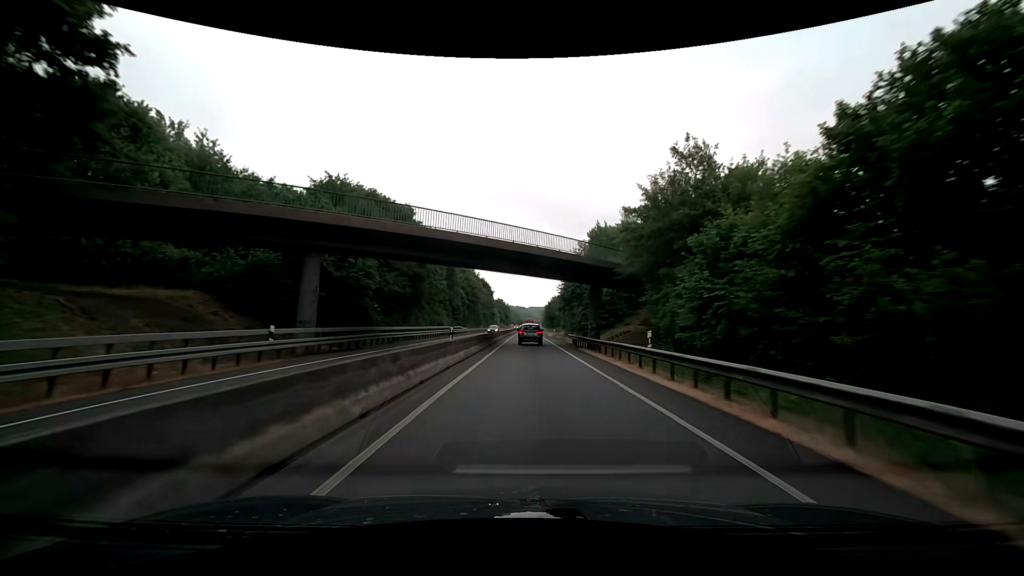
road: trunk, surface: asphalt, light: Day
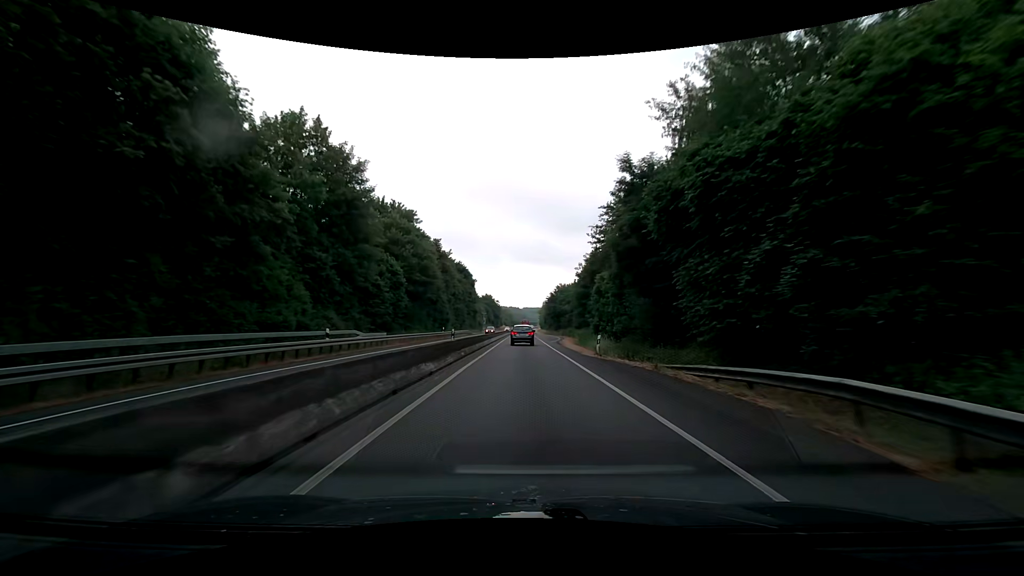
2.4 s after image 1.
(+0.3, +45.6) m; +1°
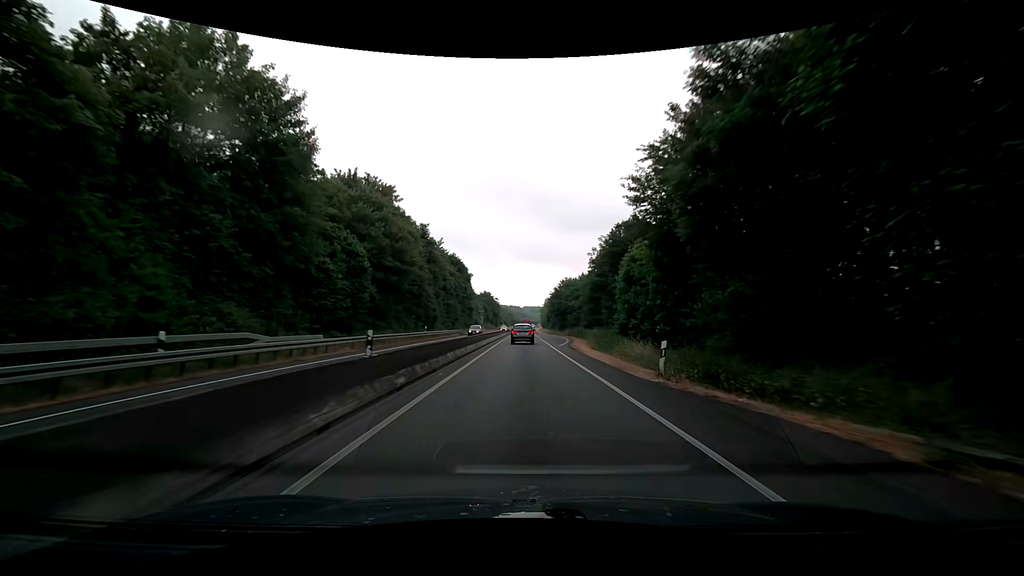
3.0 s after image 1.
(0.0, +11.6) m; 0°
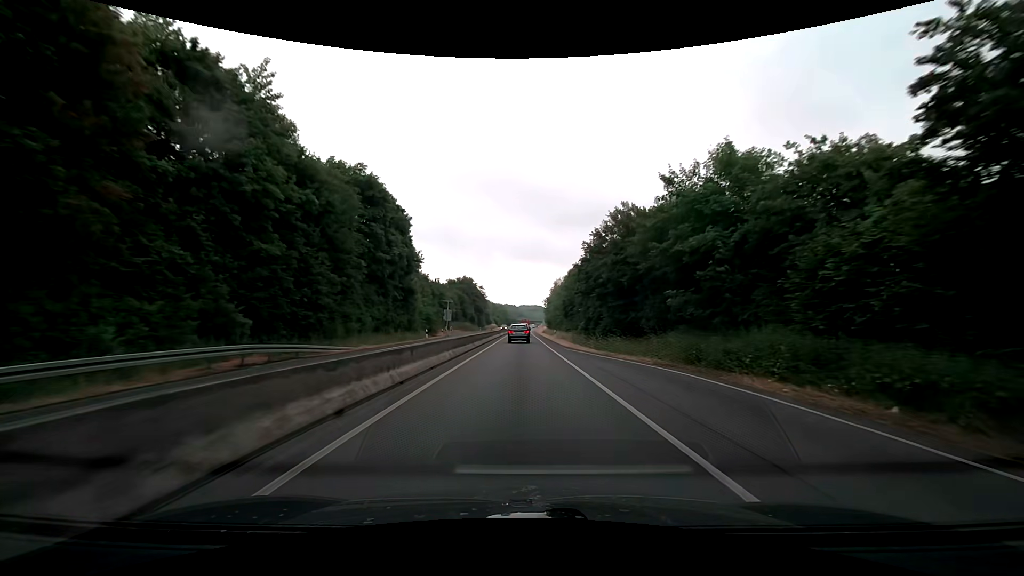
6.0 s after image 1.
(+0.4, +59.4) m; +1°
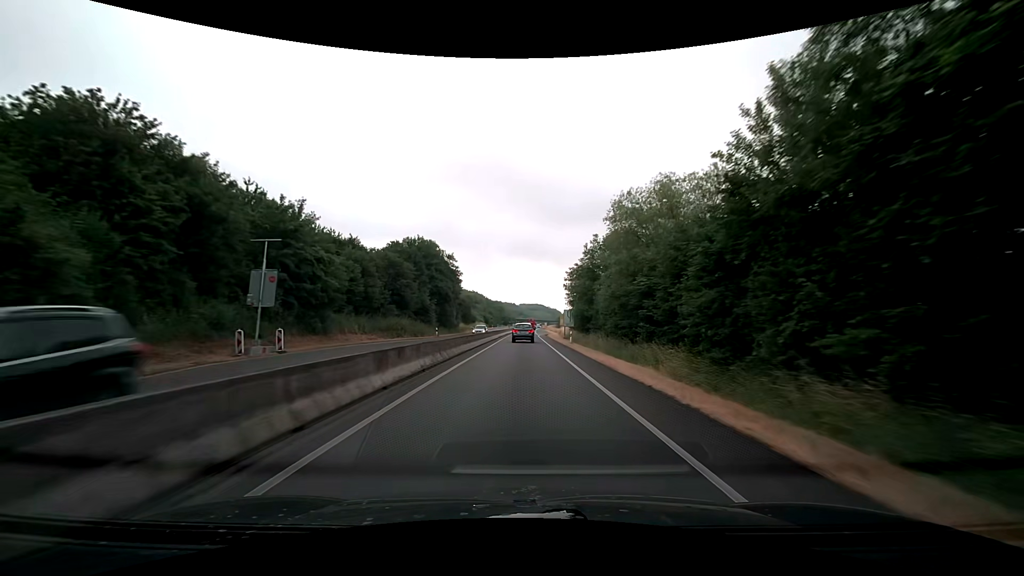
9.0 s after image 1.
(-0.3, +61.8) m; 0°
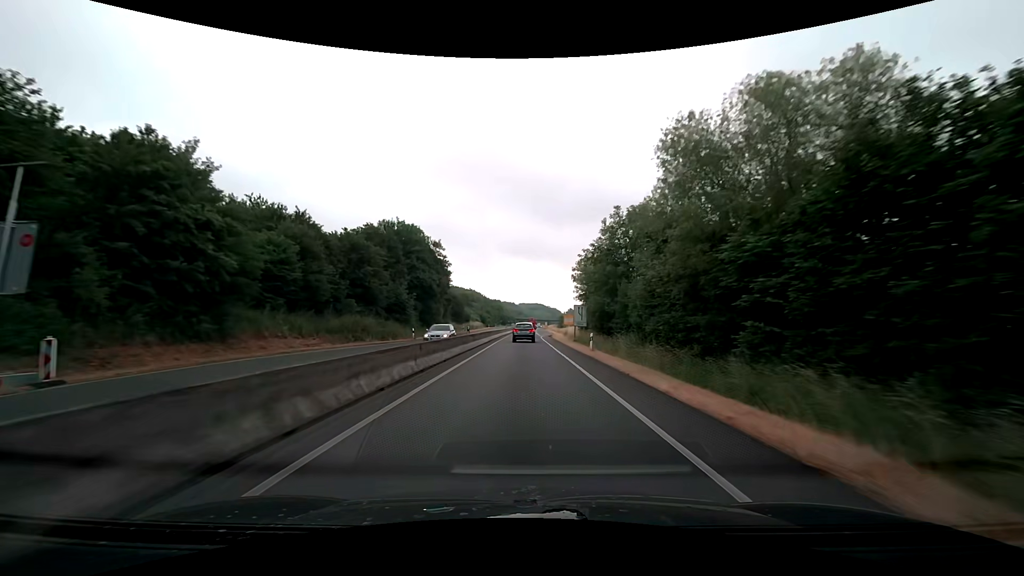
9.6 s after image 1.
(0.0, +12.4) m; 0°
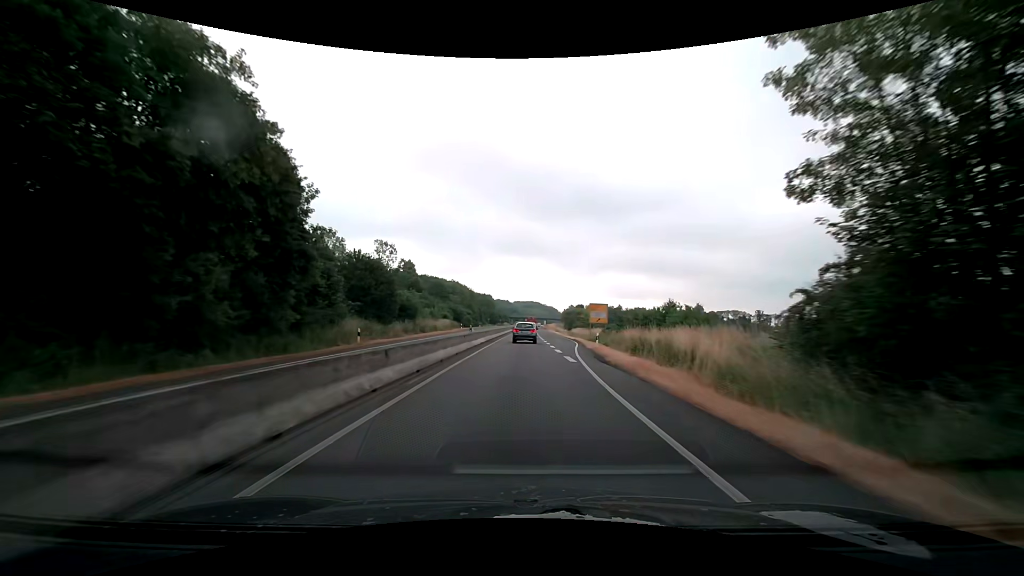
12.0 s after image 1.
(+0.2, +48.5) m; 0°
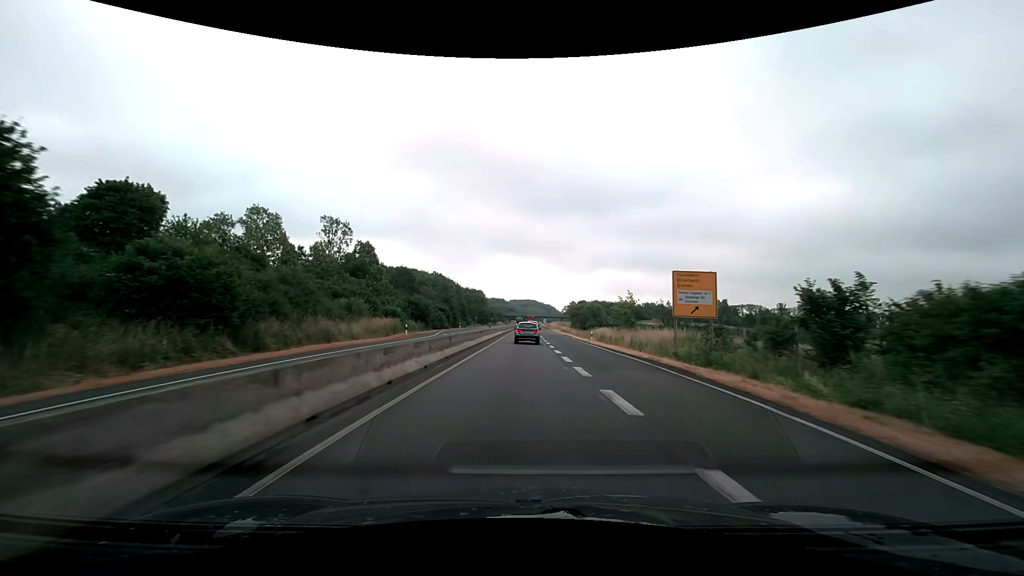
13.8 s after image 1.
(+0.3, +35.0) m; +1°
(0, +10) (0, +20) (0, +30) (0, +40) (0, +50) (+1, +60) (+1, +70) (+1, +80) (+1, +90) (+1, +100) m
